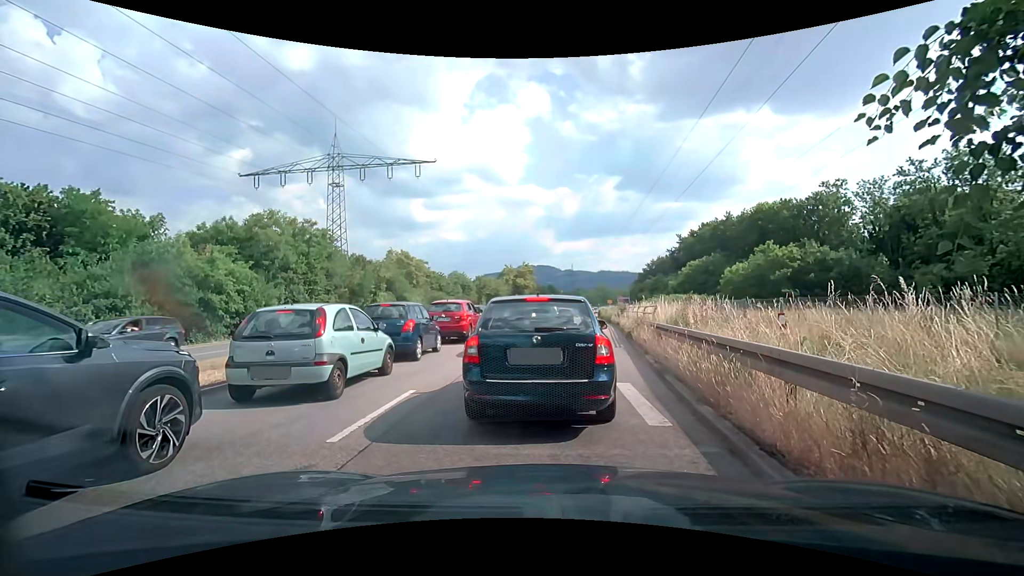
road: primary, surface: asphalt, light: Day
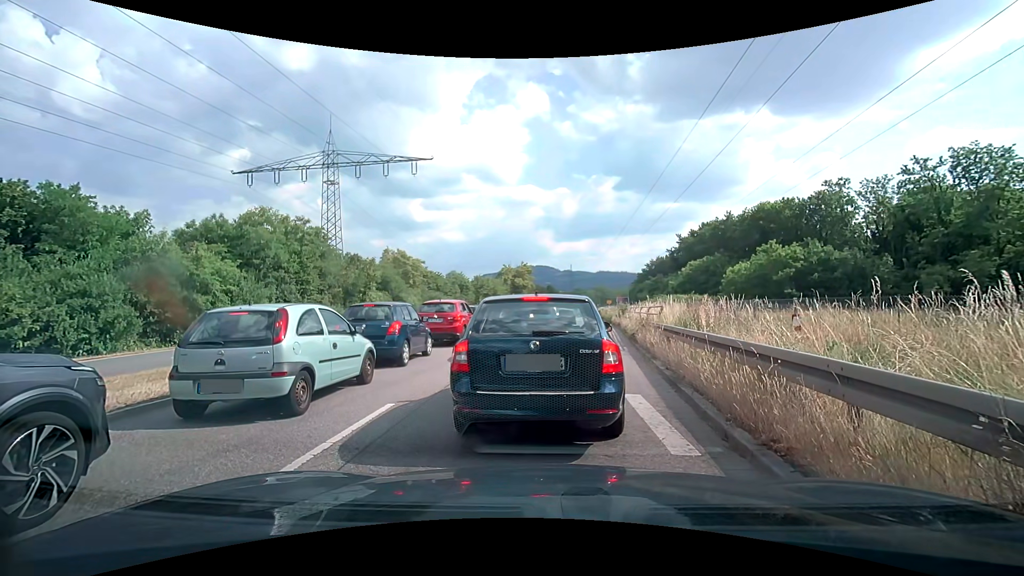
(0.0, +1.0) m; 0°
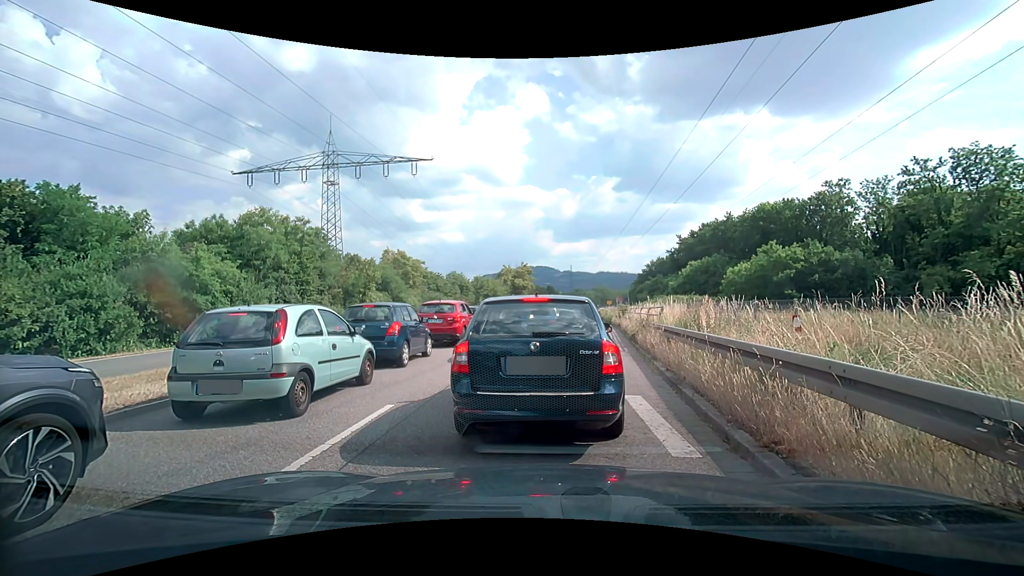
(0.0, +0.1) m; 0°
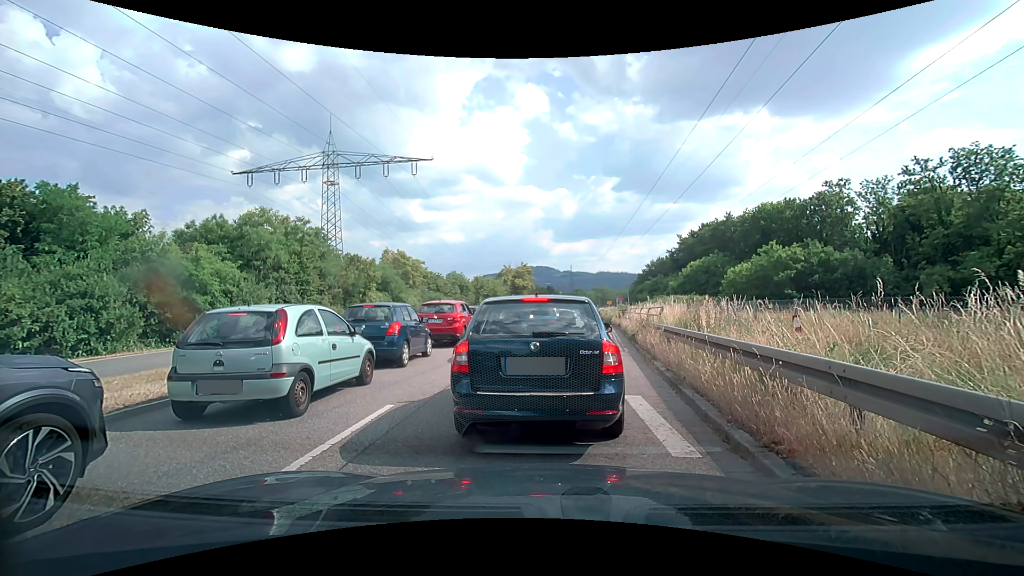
(0.0, 0.0) m; 0°
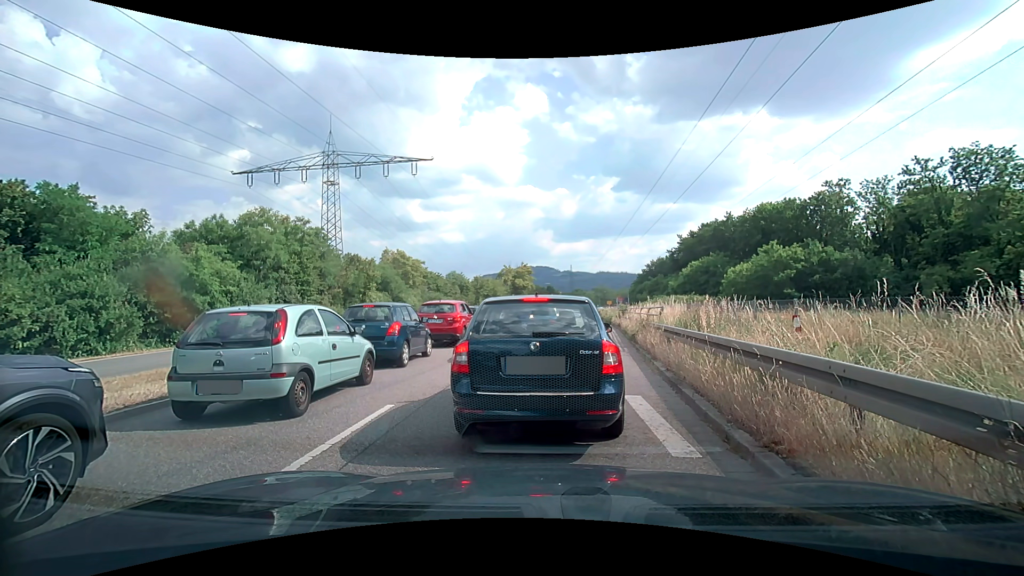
(0.0, 0.0) m; 0°
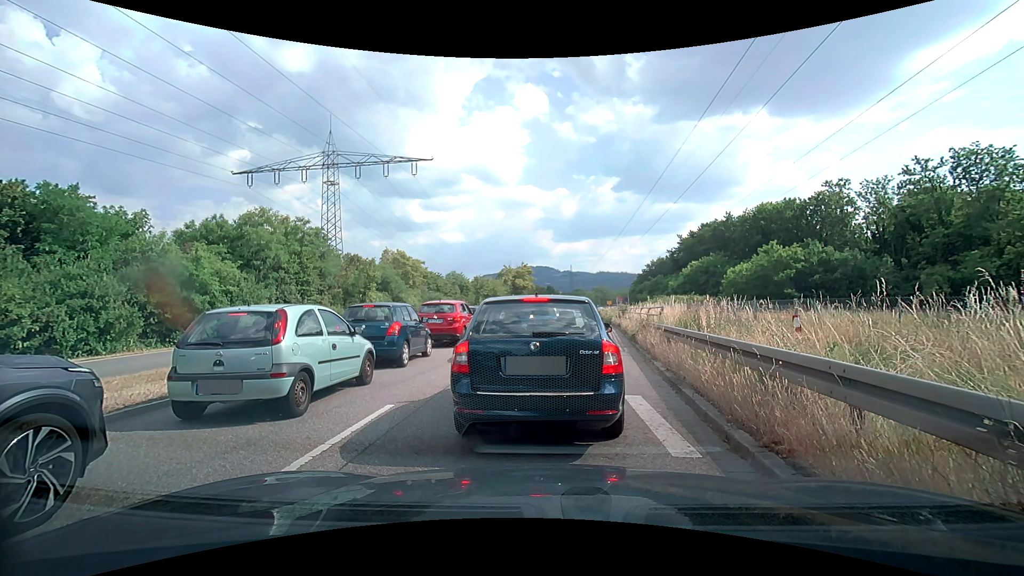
(0.0, 0.0) m; 0°
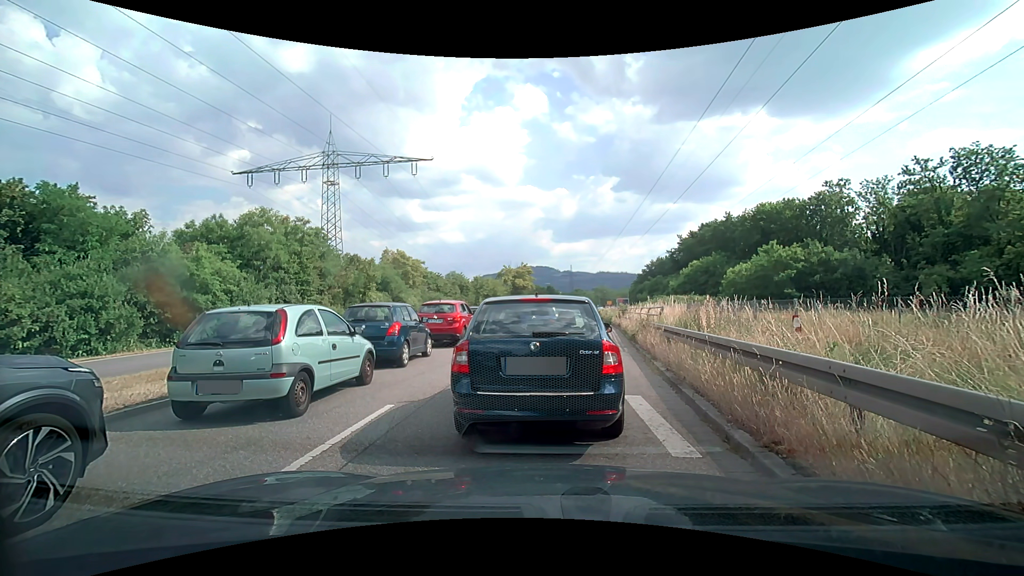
(0.0, 0.0) m; 0°
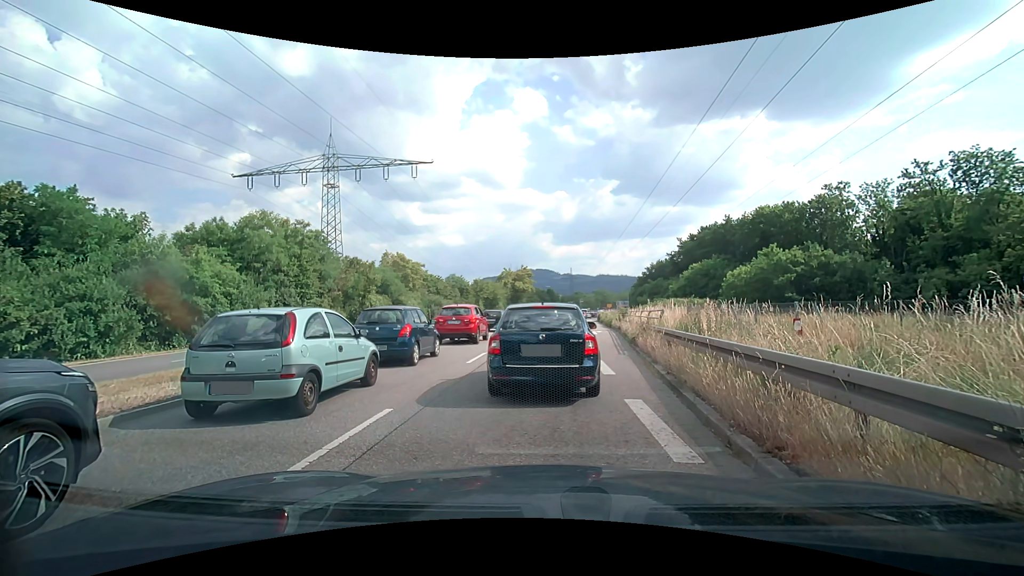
(0.0, 0.0) m; 0°
